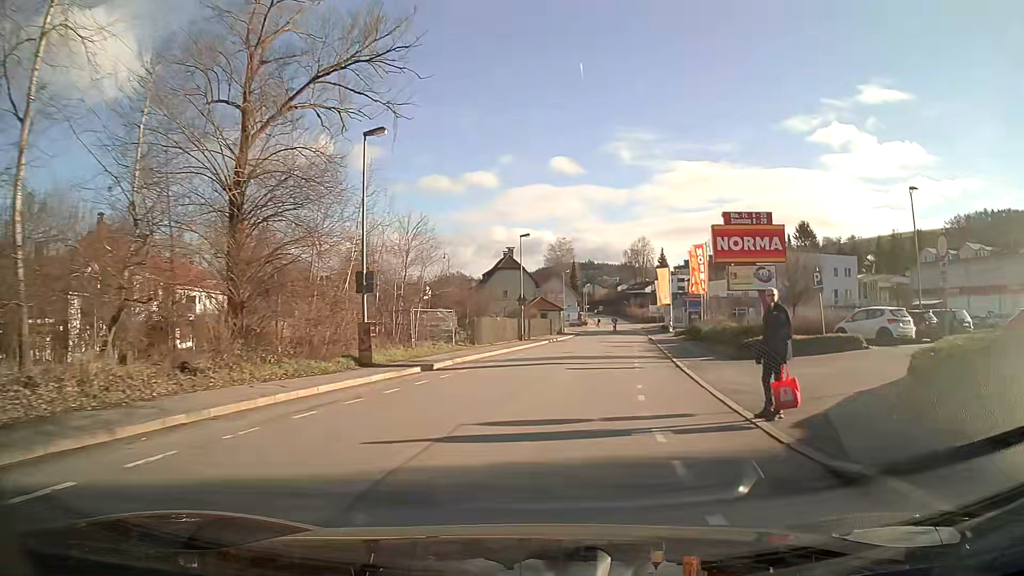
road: primary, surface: asphalt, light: Day
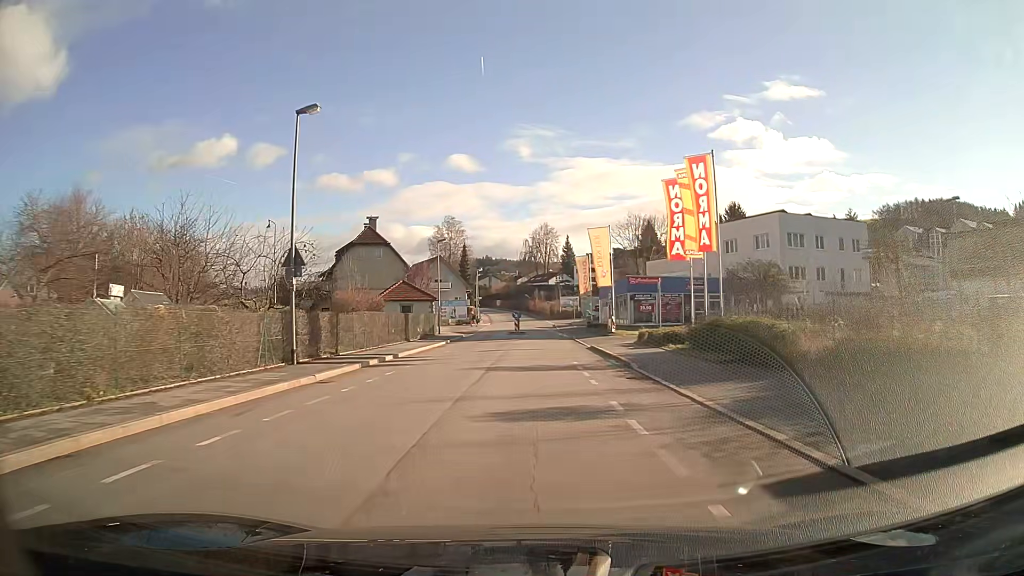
(+2.7, +31.3) m; +7°
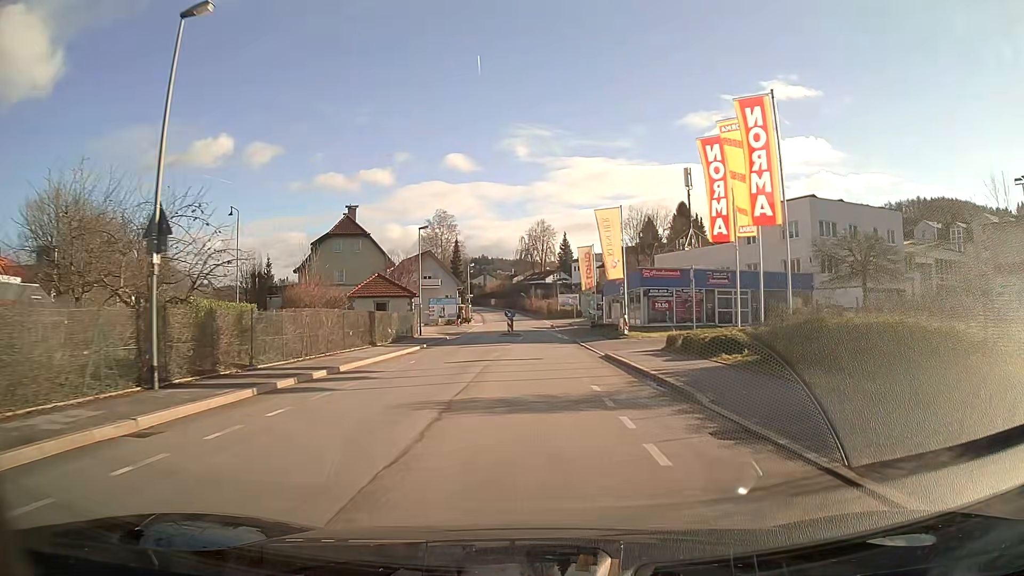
(0.0, +8.0) m; 0°
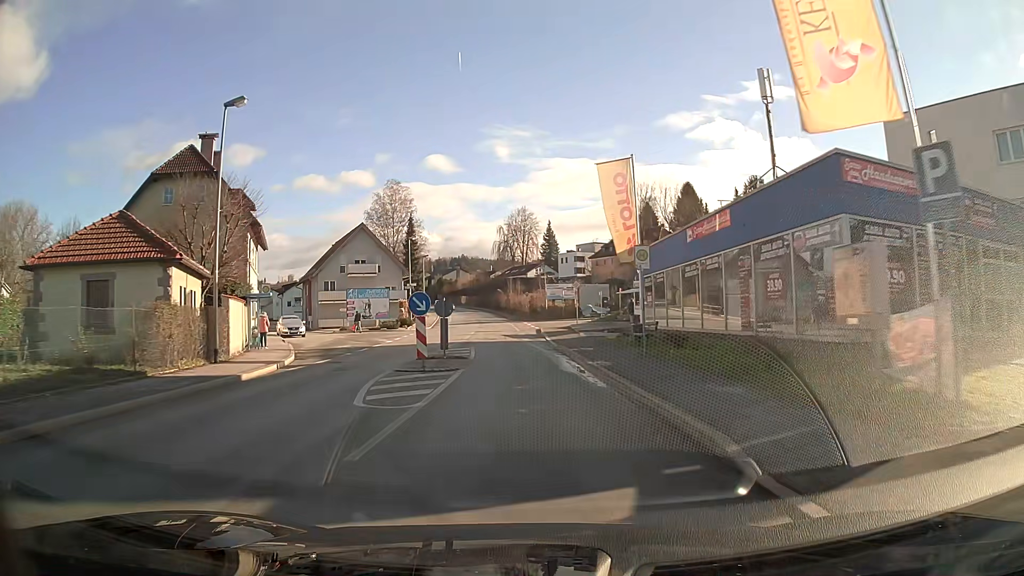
(+0.5, +31.5) m; +1°
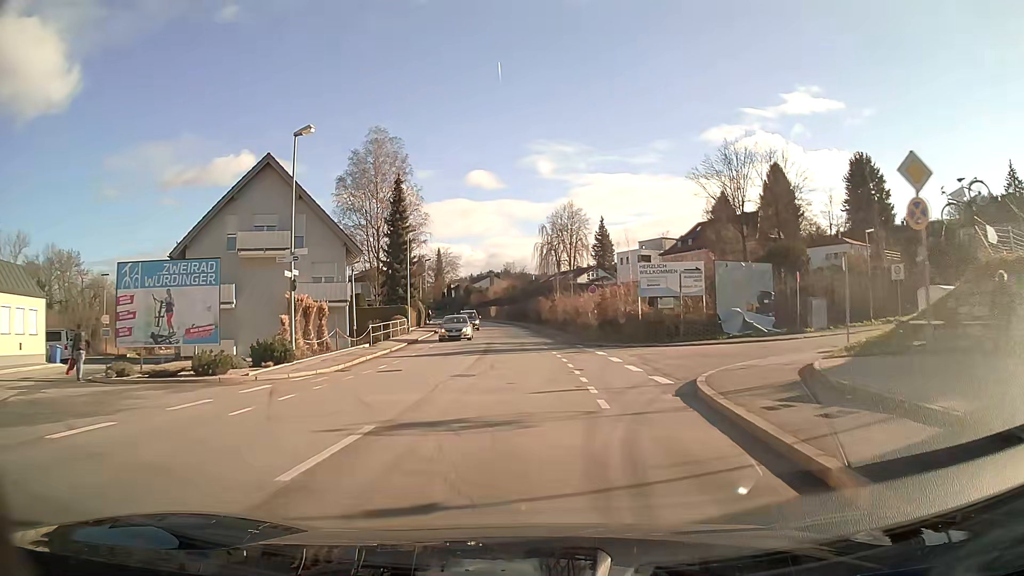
(-1.3, +37.8) m; -3°
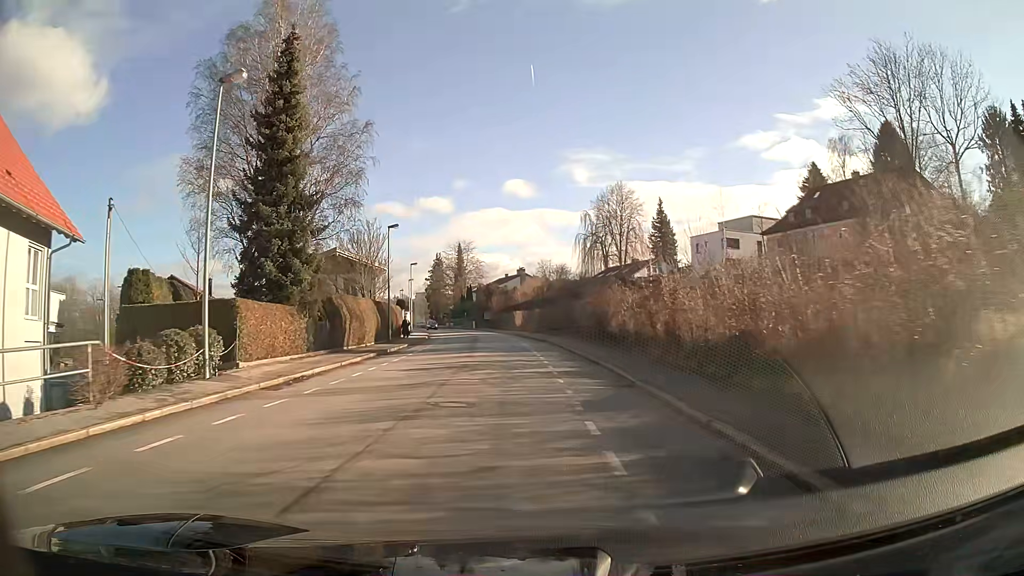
(-0.8, +37.0) m; -3°
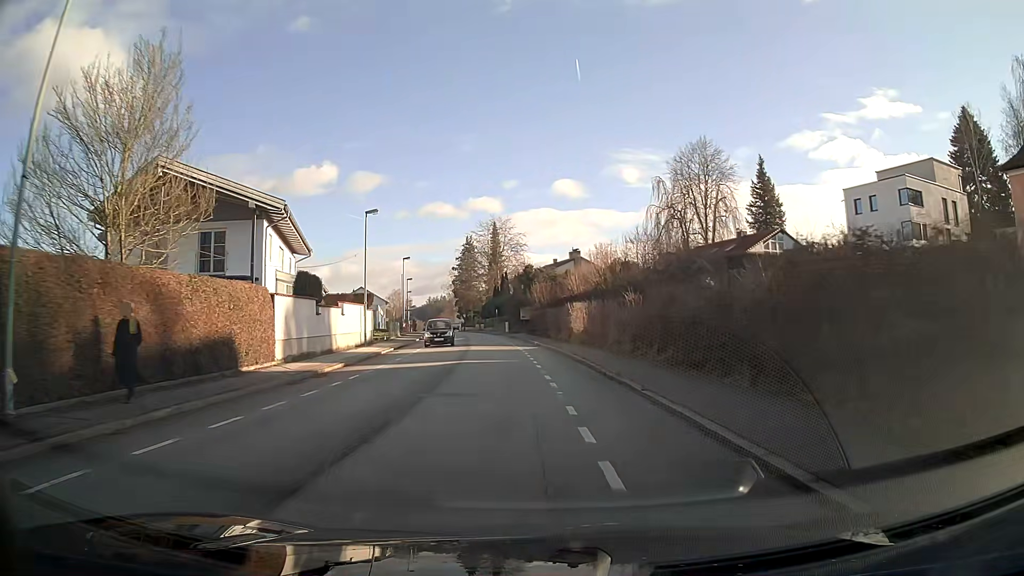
(-1.3, +38.1) m; -4°
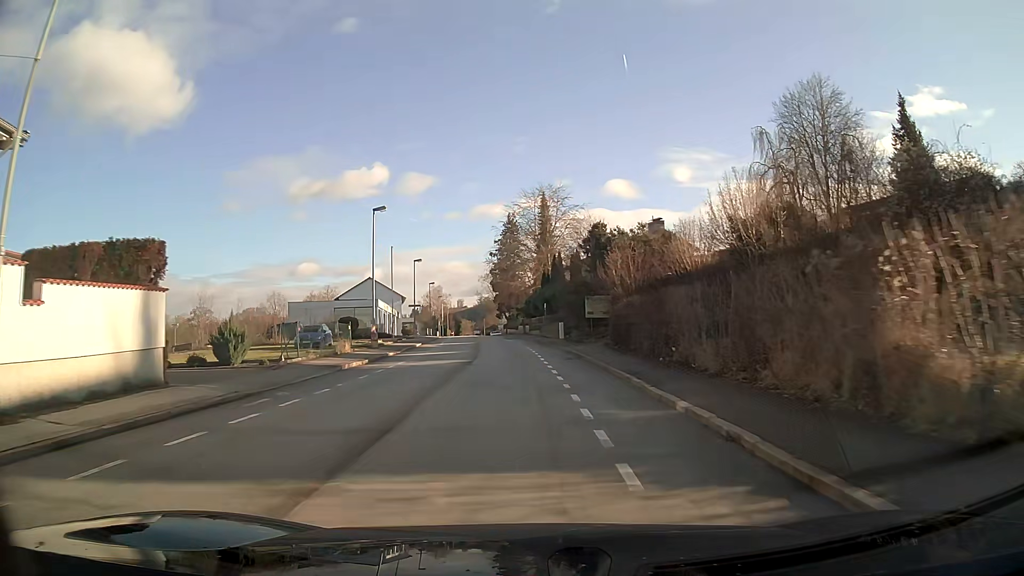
(-1.2, +31.4) m; -4°
(0, +10) (0, +20) (-1, +30) (-2, +40) (-2, +50) (-3, +60) (-4, +70) (-5, +80) (-6, +90) (-7, +100) m
